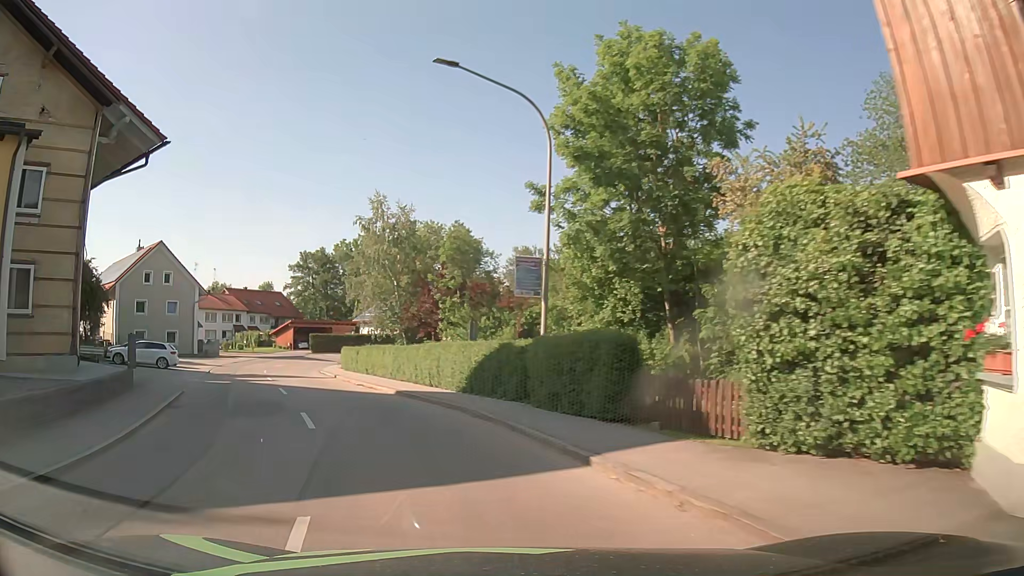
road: secondary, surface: asphalt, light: Day
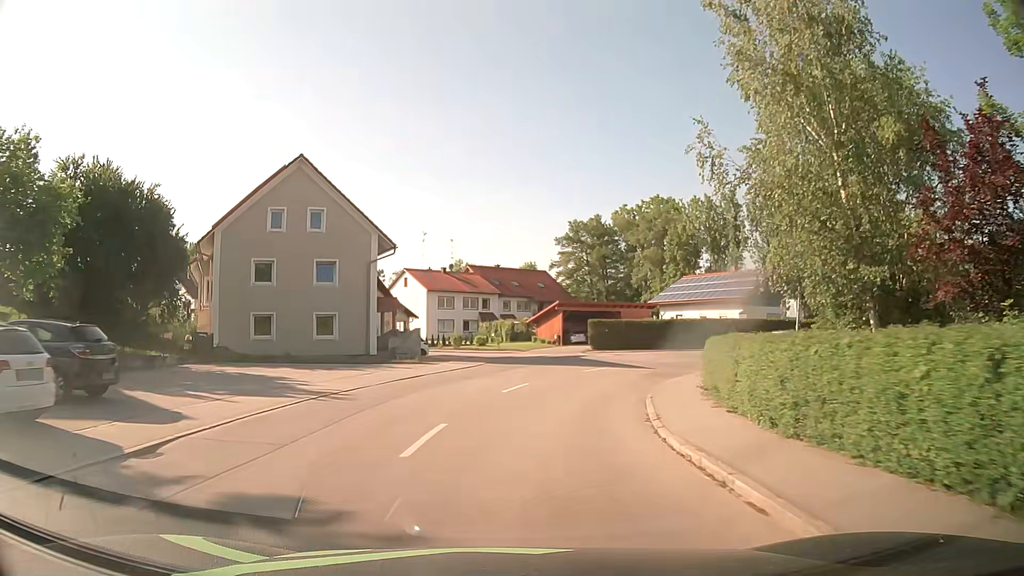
(-8.5, +29.0) m; -23°
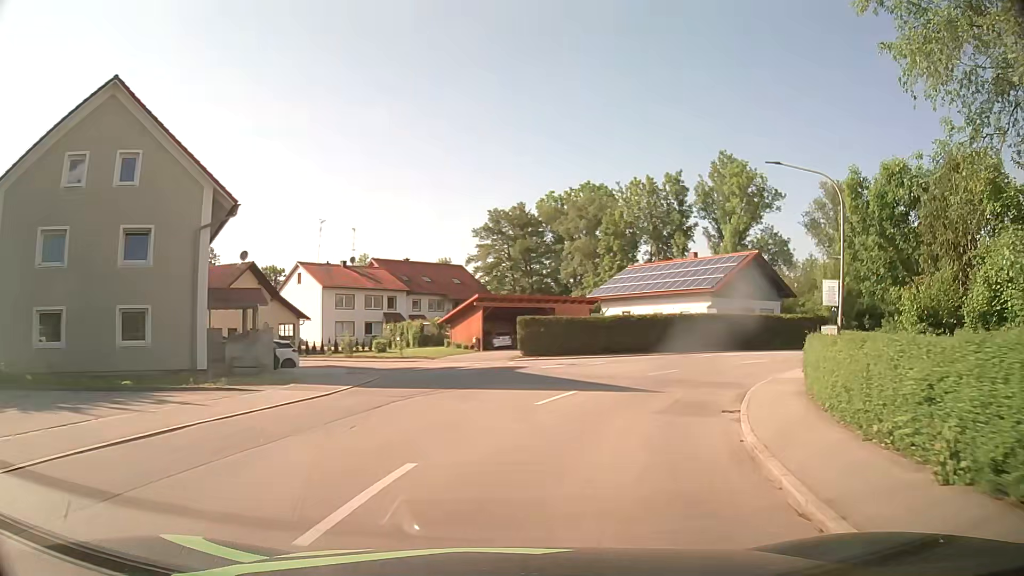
(+0.5, +12.4) m; +7°
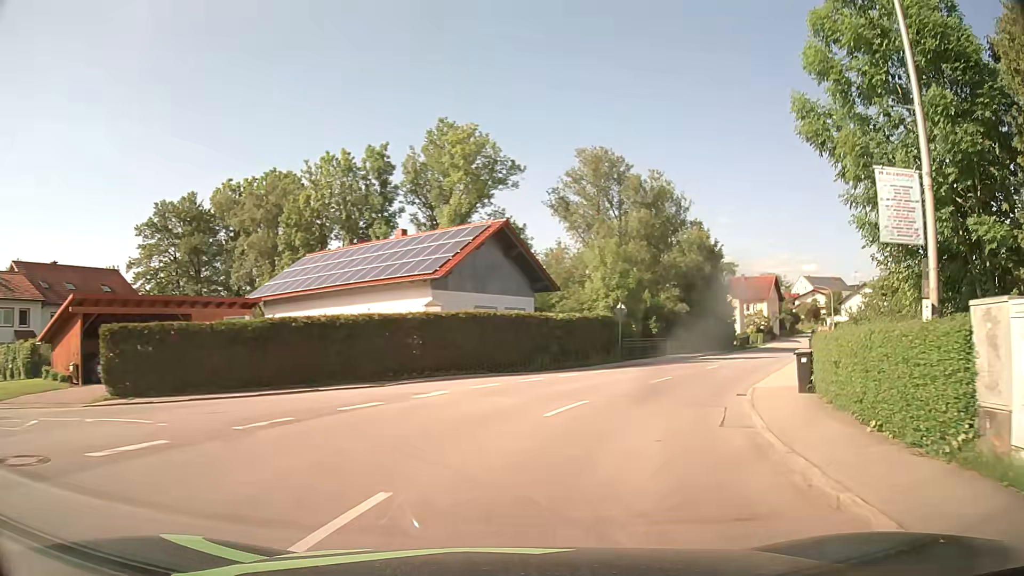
(+3.9, +17.9) m; +25°
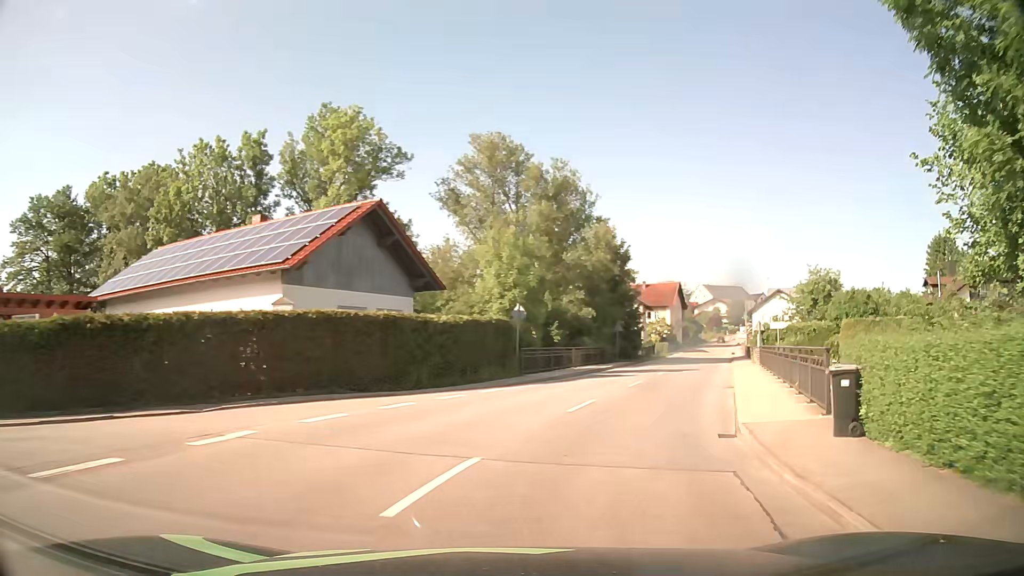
(+0.5, +6.4) m; +9°
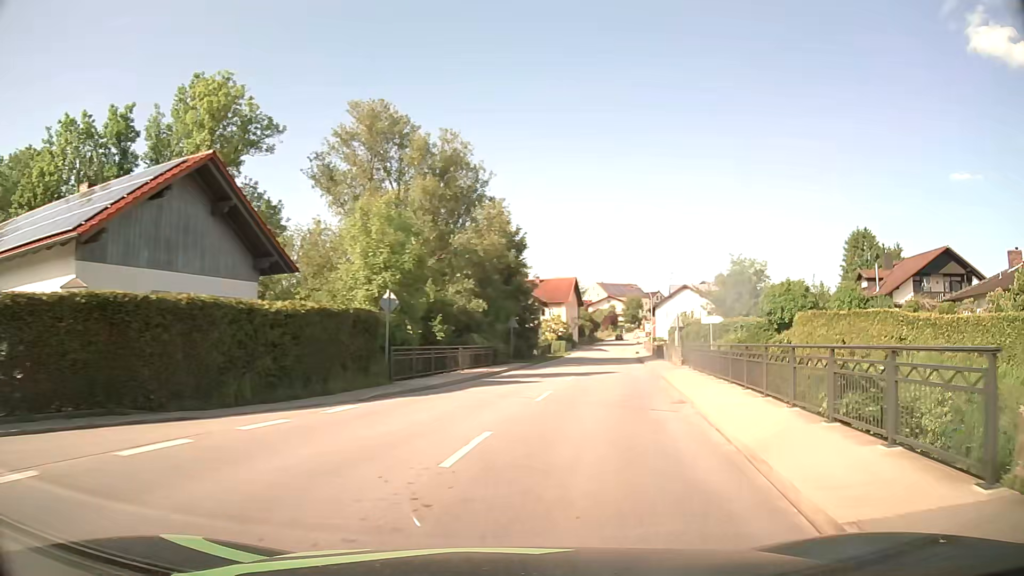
(+0.6, +6.6) m; +10°
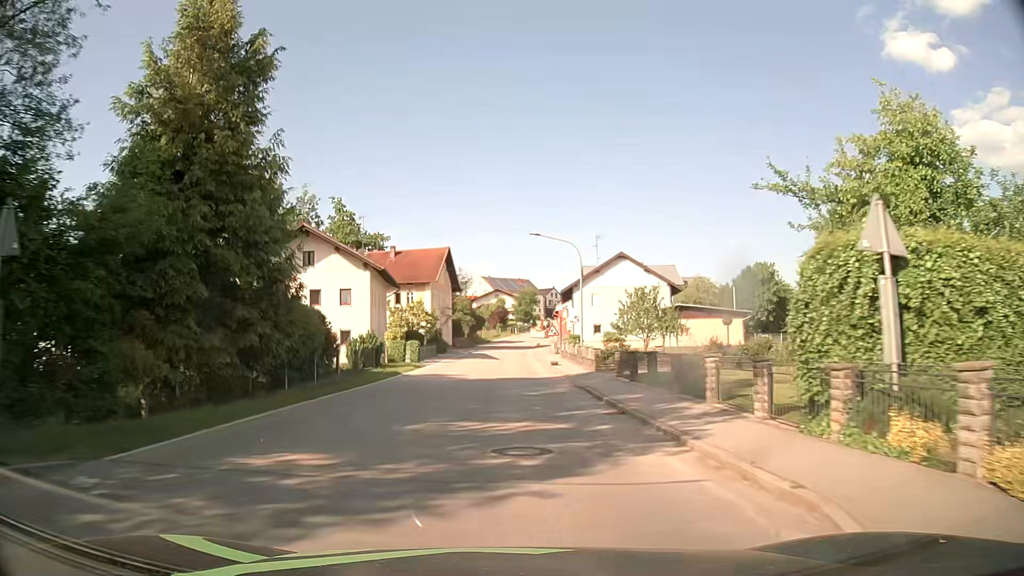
(+5.4, +36.0) m; +10°
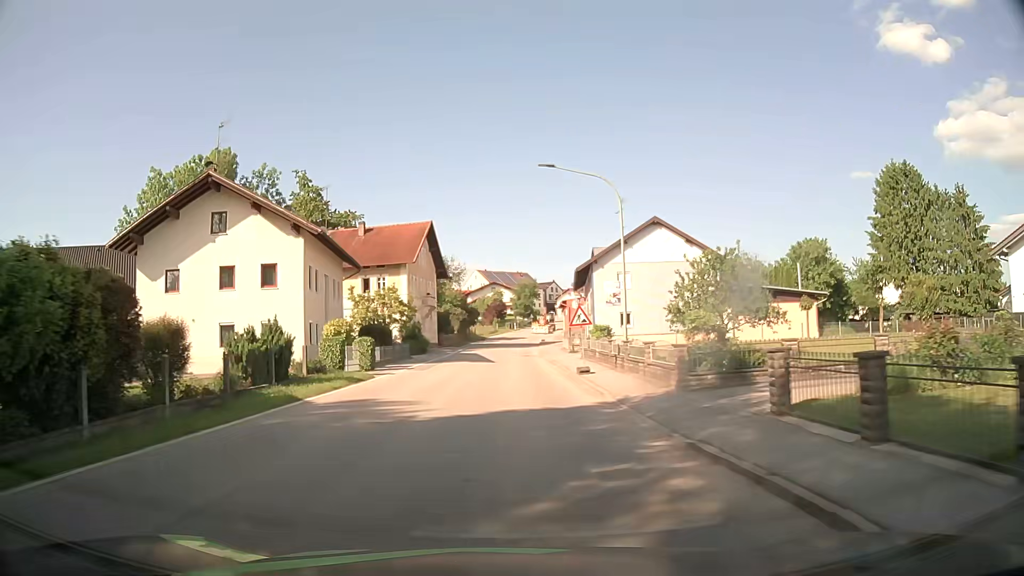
(0.0, +14.9) m; 0°
(0, +10) (0, +20) (0, +30) (0, +40) (0, +50) (+1, +60) (+1, +70) (0, +80) (0, +90) (+1, +100) m
